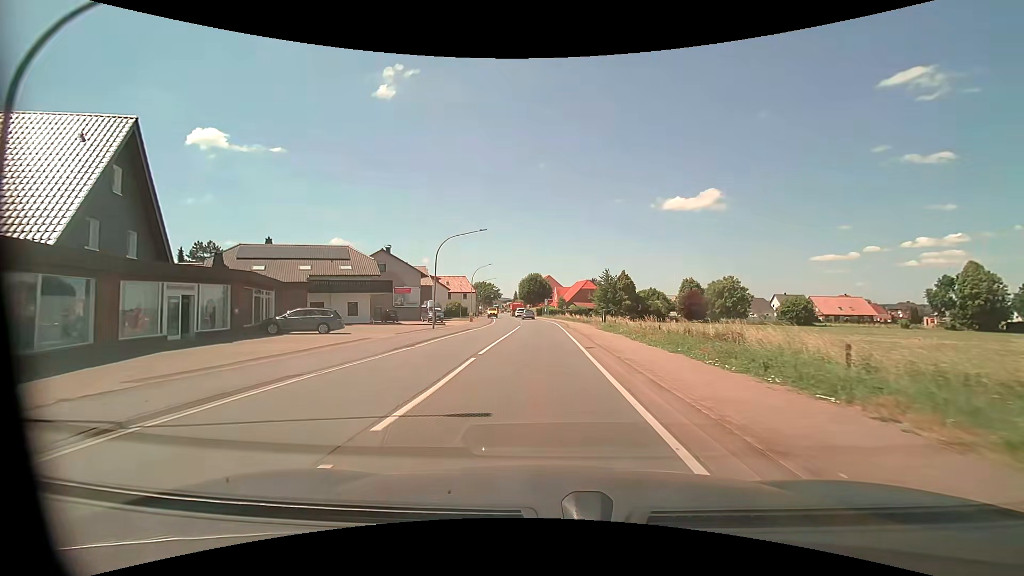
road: primary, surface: asphalt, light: Day
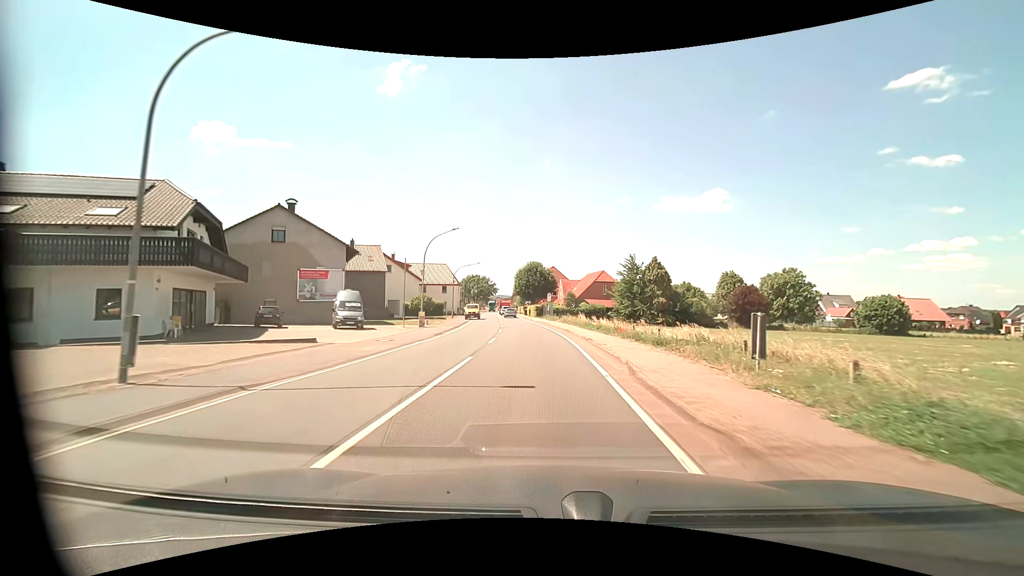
(0.0, +28.2) m; 0°
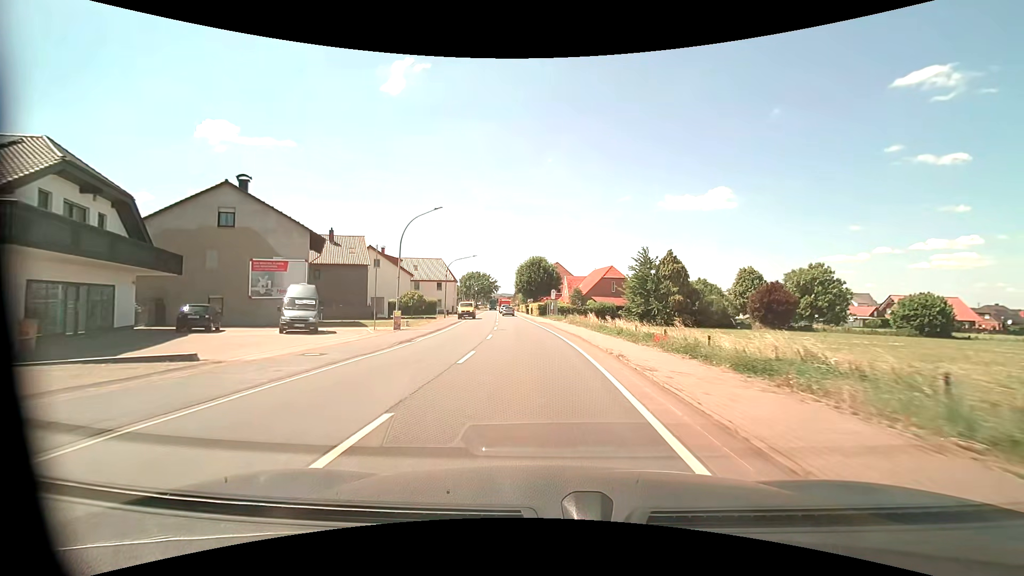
(0.0, +7.5) m; 0°
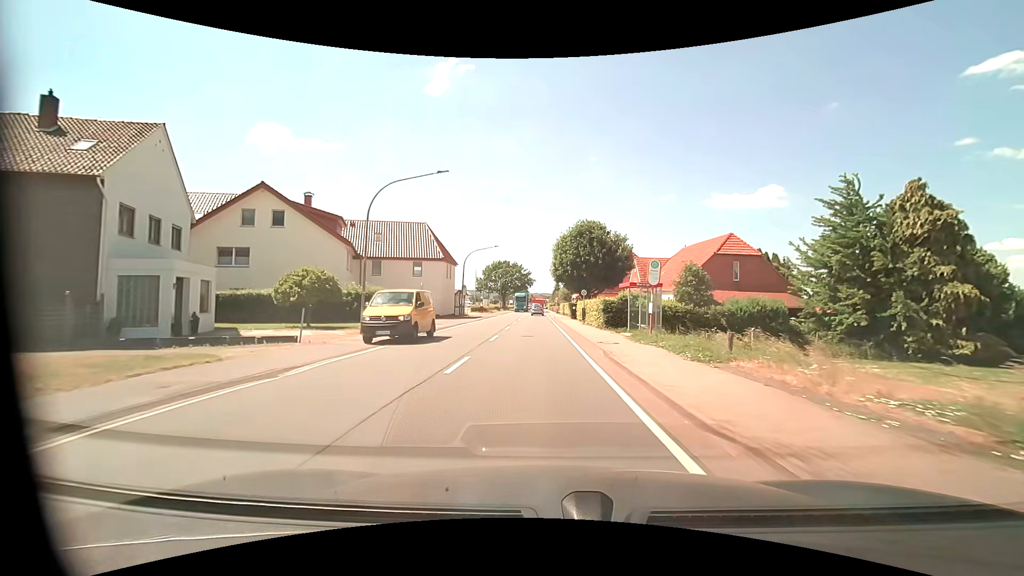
(-1.8, +39.1) m; -5°
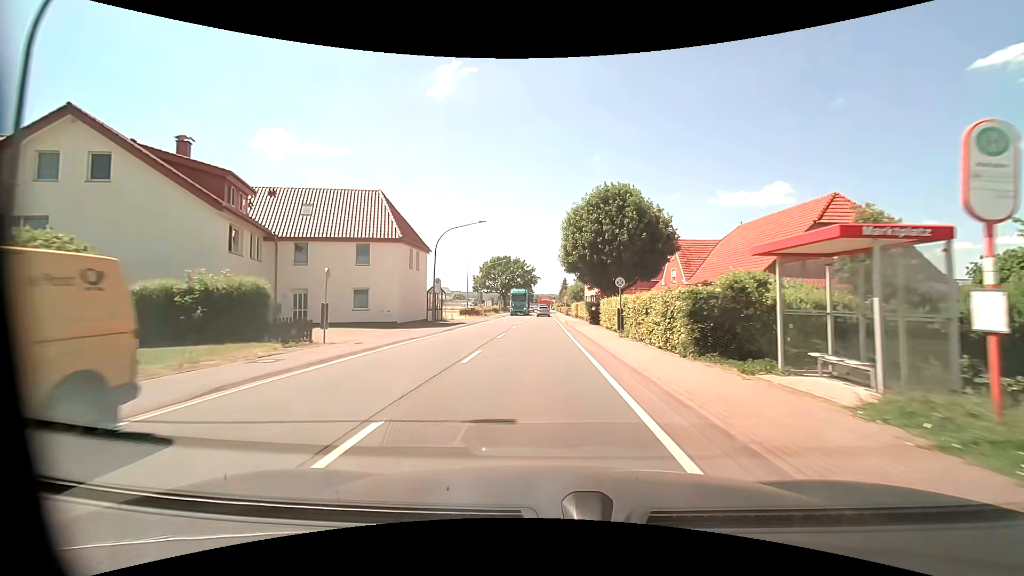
(-0.1, +16.4) m; 0°
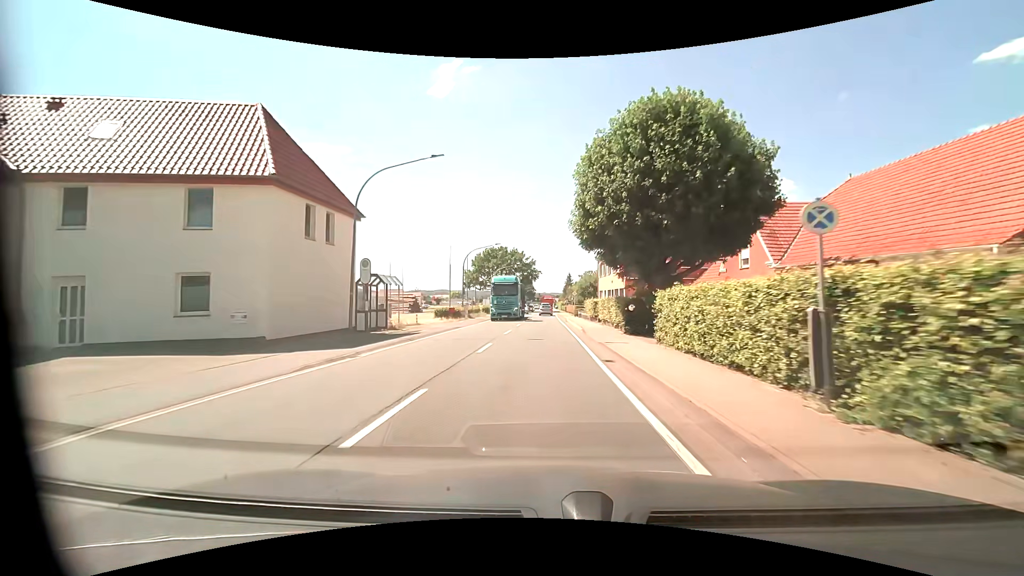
(-0.1, +16.3) m; 0°
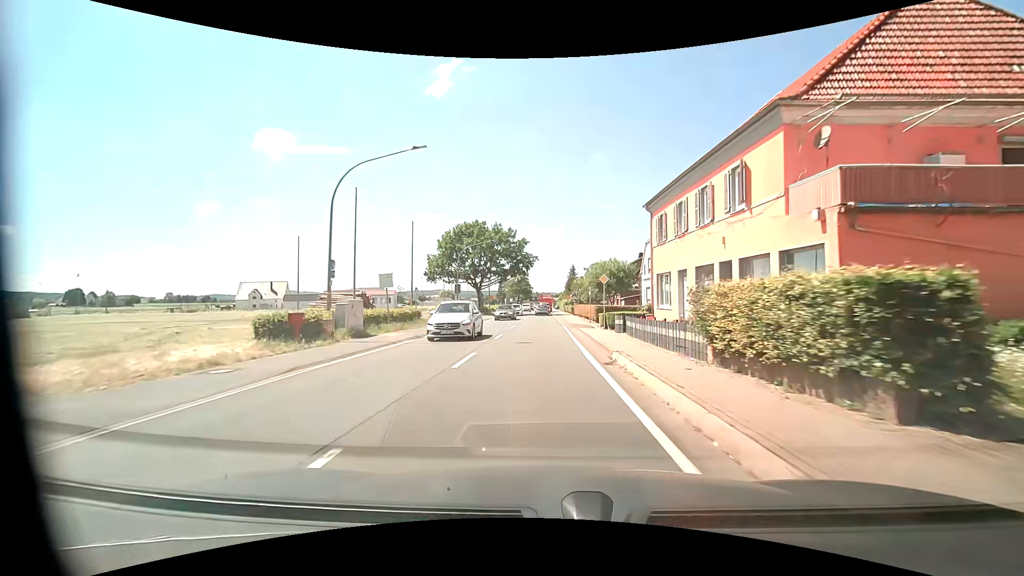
(-0.1, +30.6) m; 0°
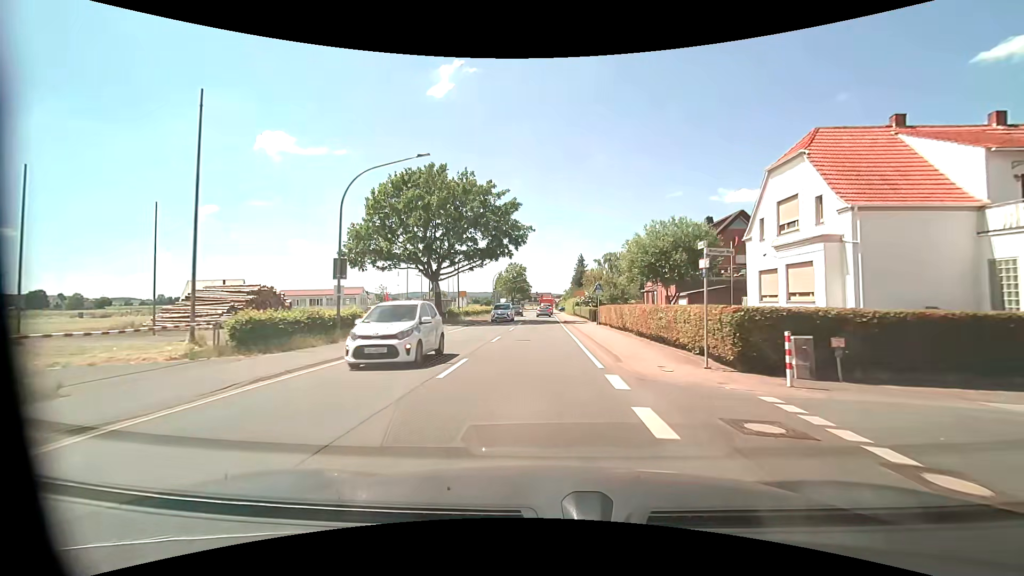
(0.0, +28.6) m; 0°
(0, +10) (0, +20) (0, +30) (0, +40) (0, +50) (0, +60) (0, +70) (0, +80) (0, +90) (0, +100) m
